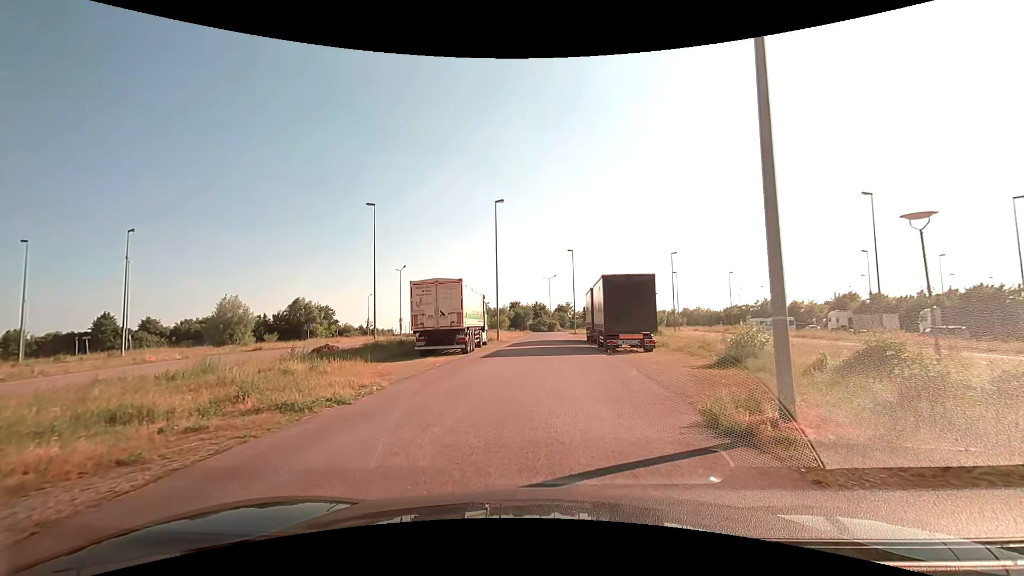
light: Day
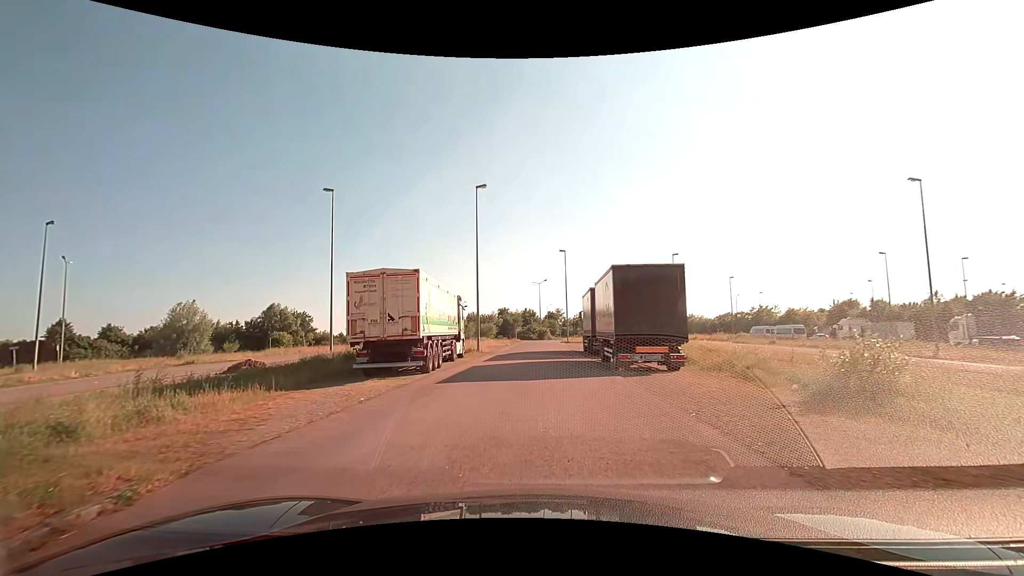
(+0.1, +7.0) m; +1°
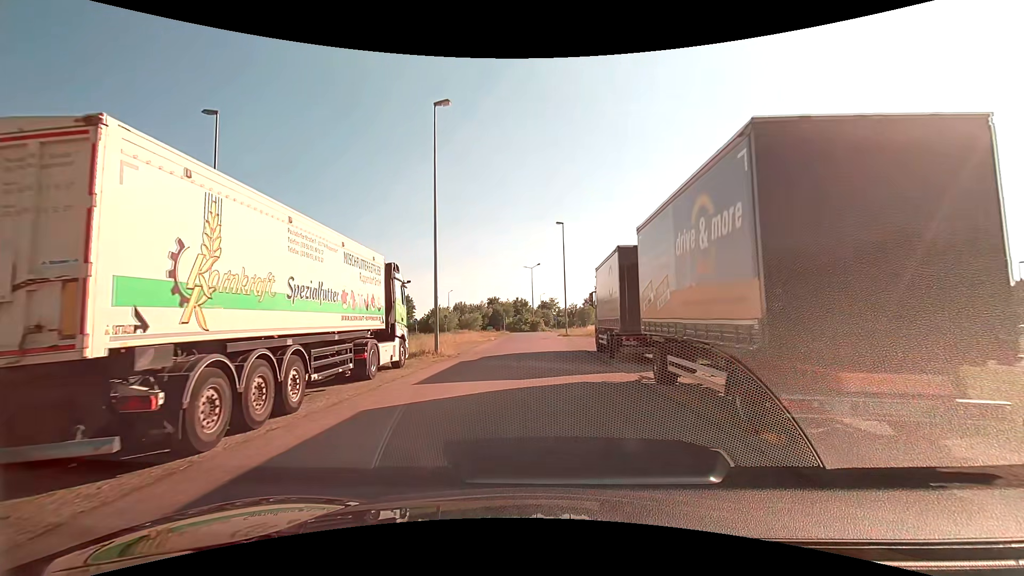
(+0.1, +12.6) m; +1°
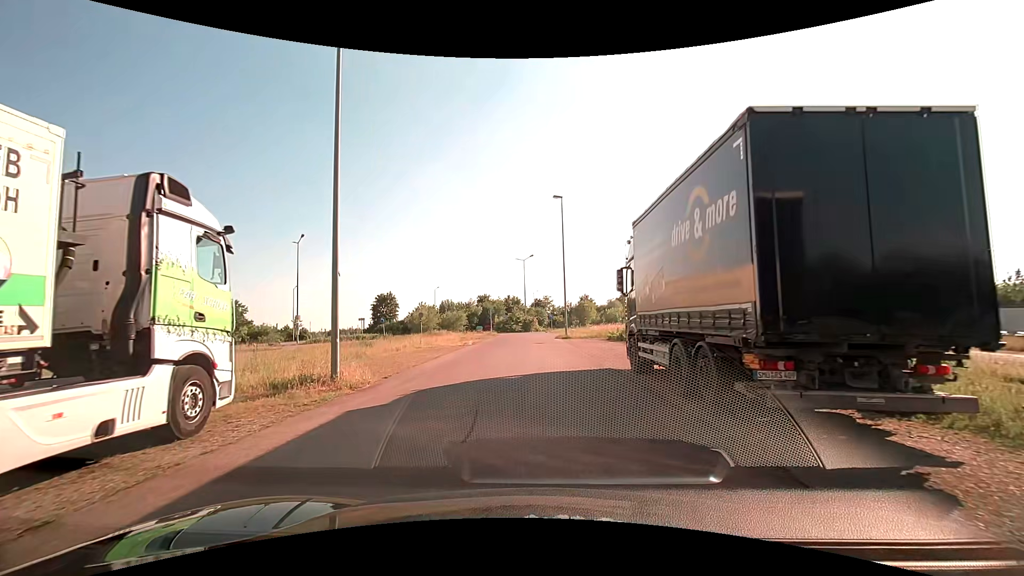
(+0.1, +10.7) m; 0°
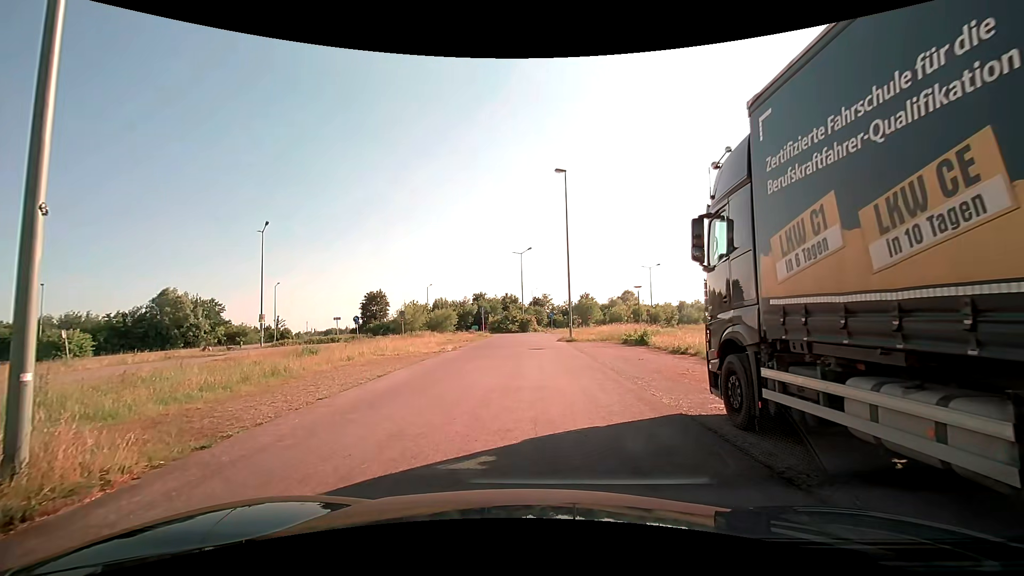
(+0.1, +7.1) m; 0°
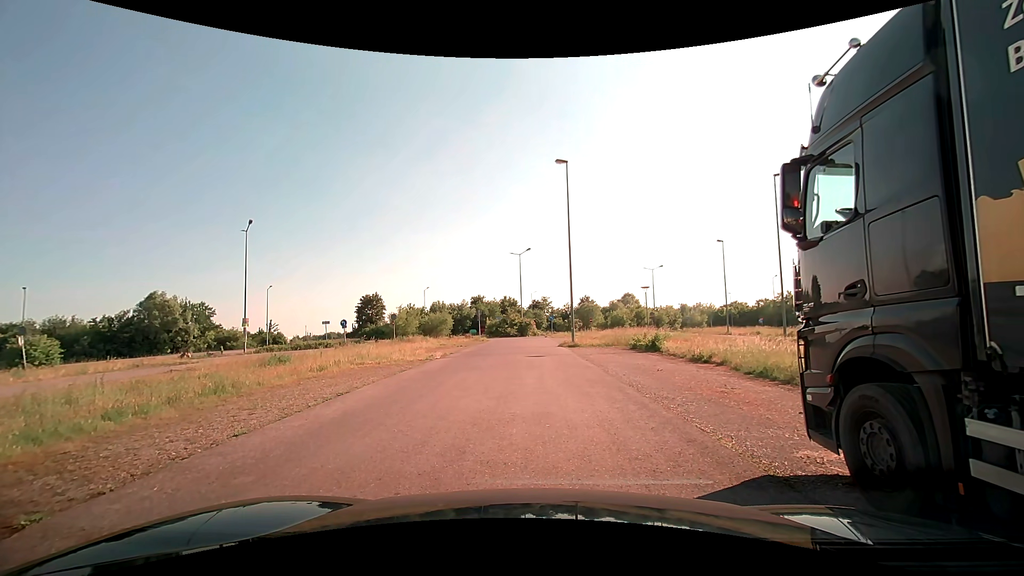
(+0.1, +2.6) m; +2°
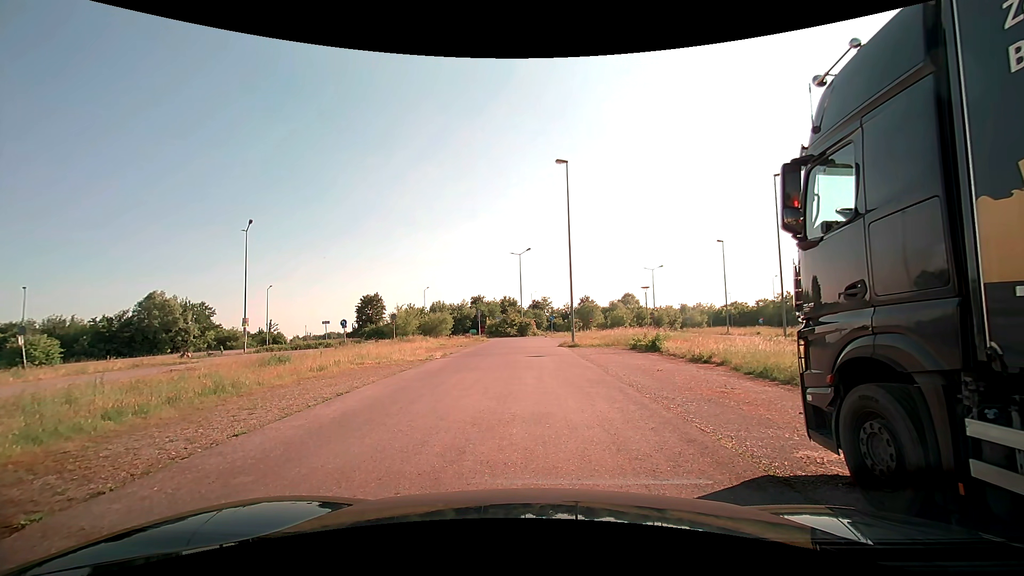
(0.0, 0.0) m; 0°
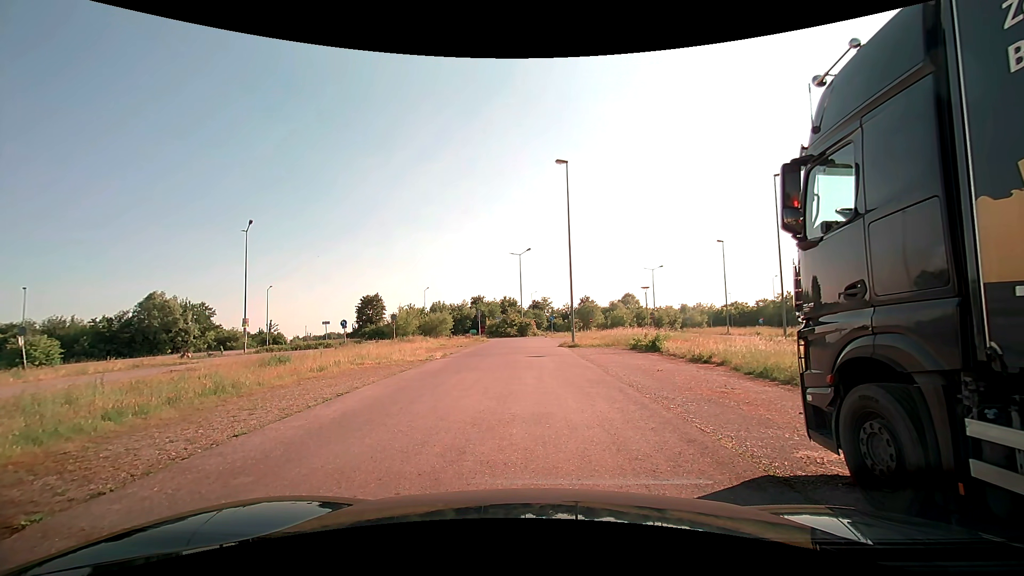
(0.0, 0.0) m; 0°
